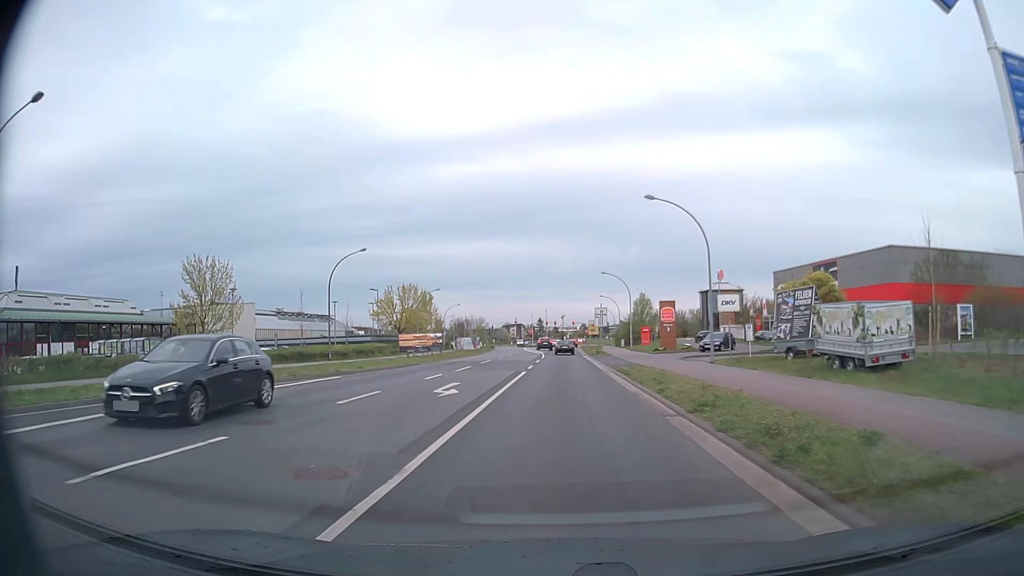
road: tertiary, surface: asphalt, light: Day
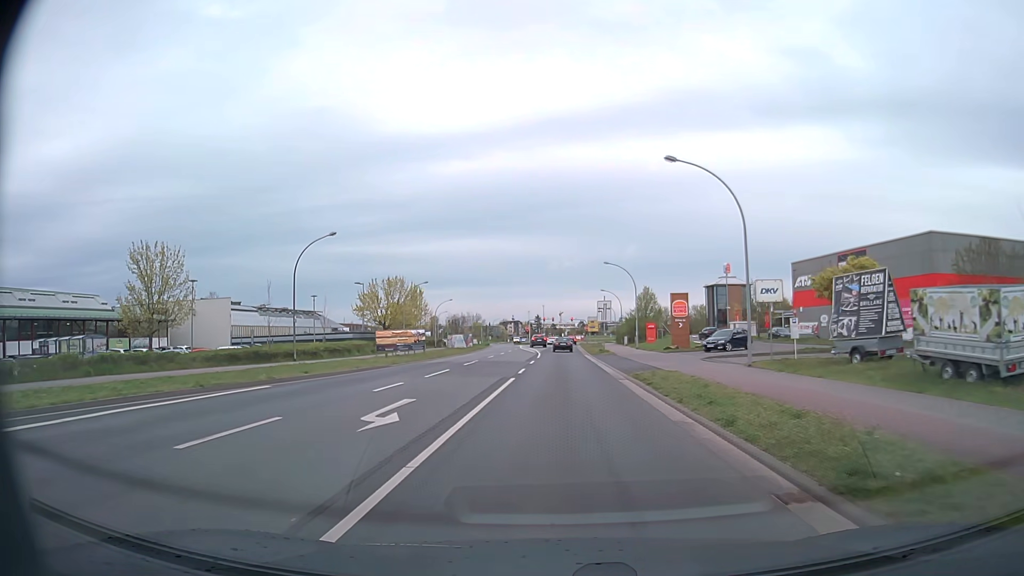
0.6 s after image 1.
(0.0, +6.5) m; 0°
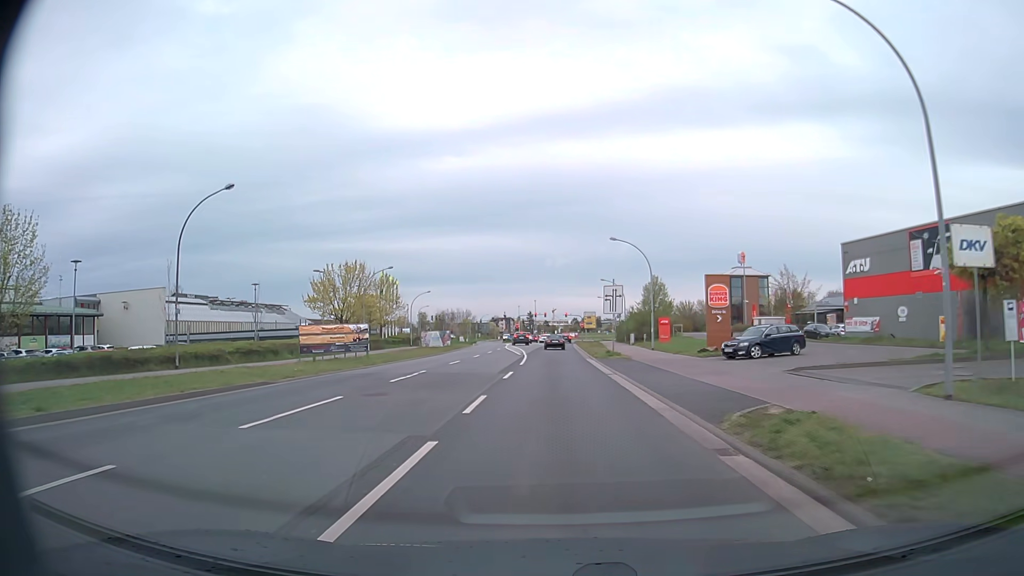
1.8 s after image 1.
(+0.1, +13.6) m; +1°
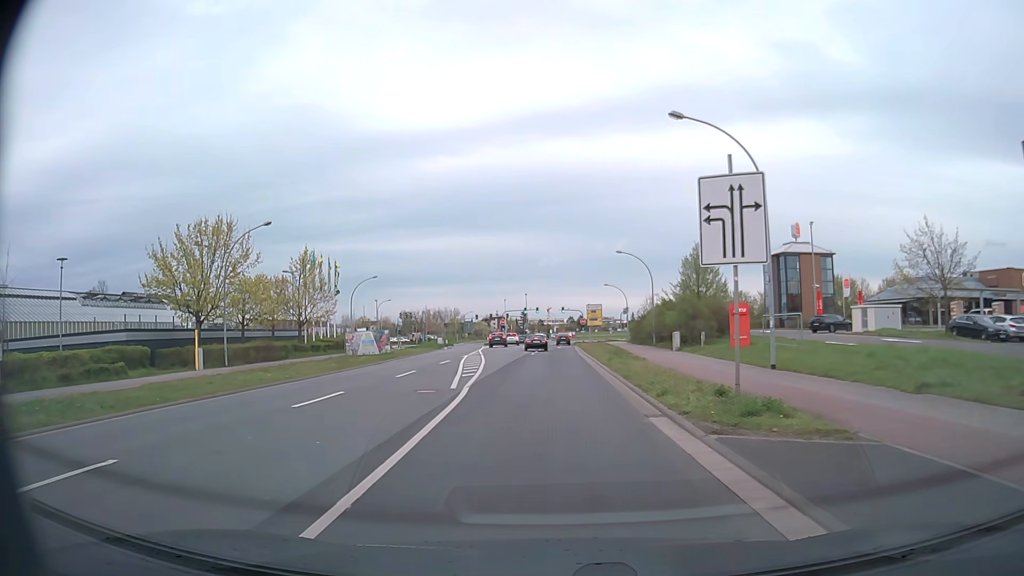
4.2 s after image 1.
(+0.1, +26.7) m; 0°
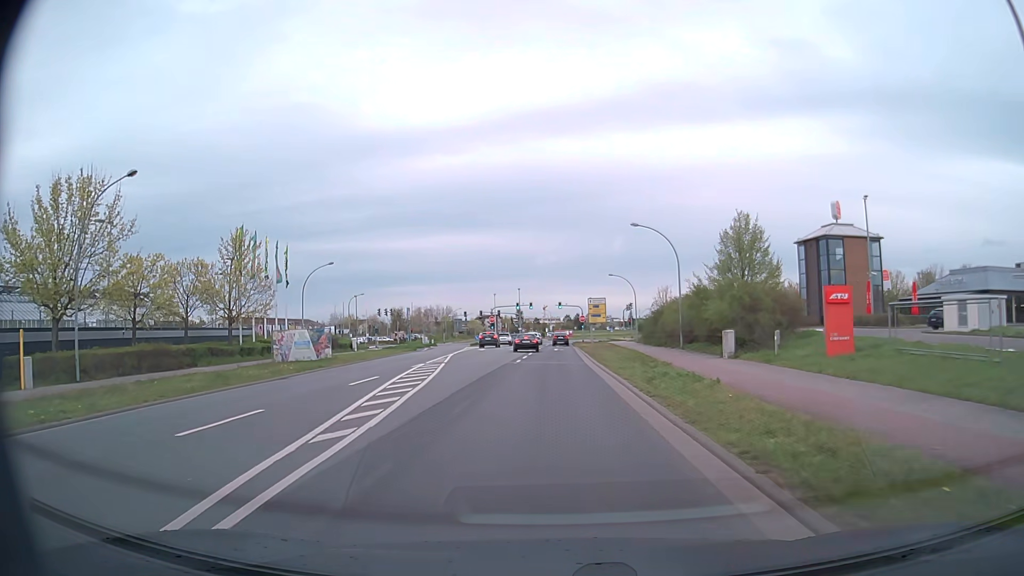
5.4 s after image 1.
(0.0, +13.1) m; +1°
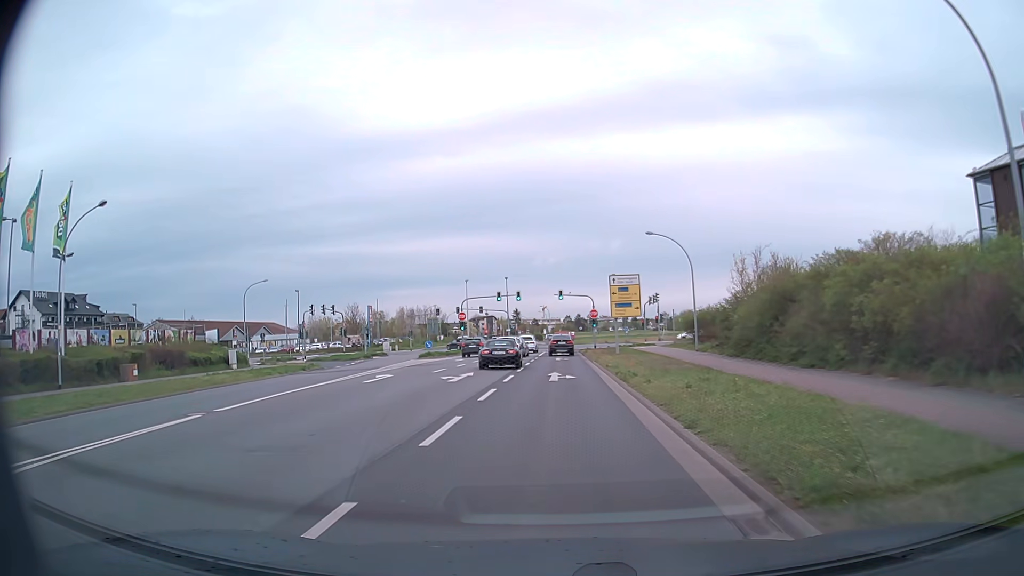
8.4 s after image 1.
(-0.1, +31.9) m; 0°
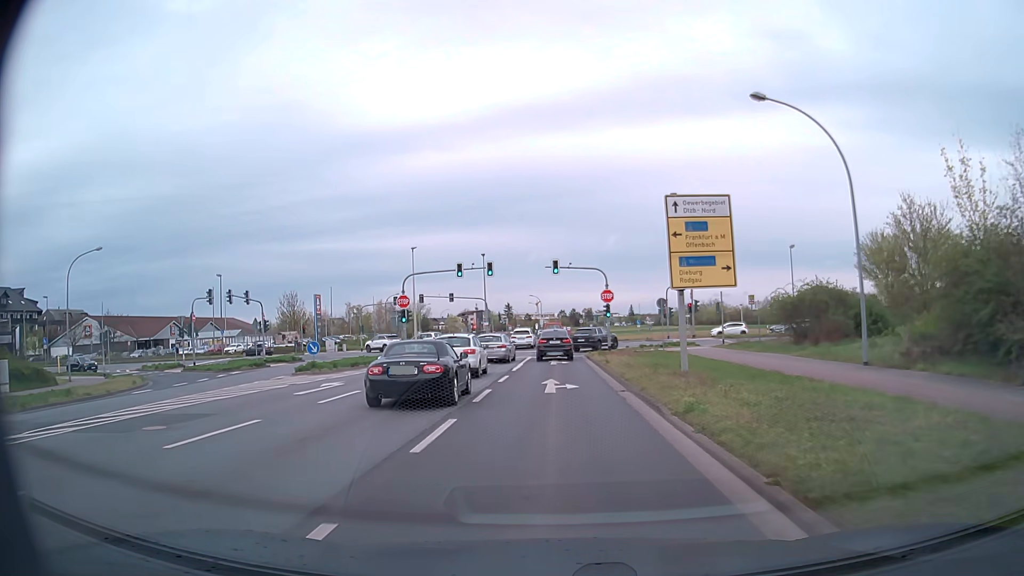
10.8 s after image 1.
(+0.2, +24.8) m; +1°
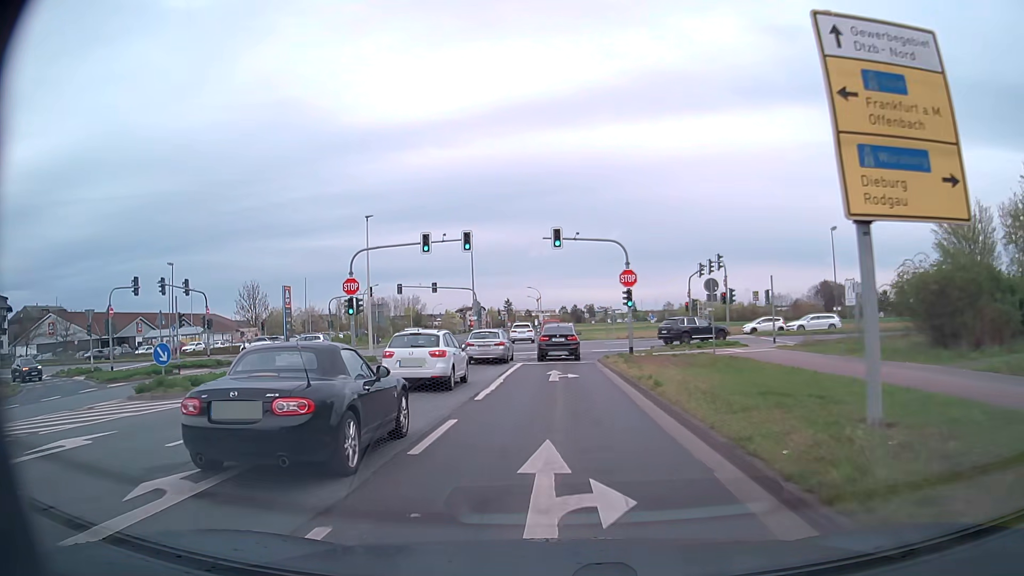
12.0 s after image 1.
(0.0, +12.1) m; 0°
(0, +10) (0, +20) (0, +30) (+3, +39) (+12, +43) (+22, +43) (+32, +43) (+42, +44) (+52, +44) (+62, +44) m
